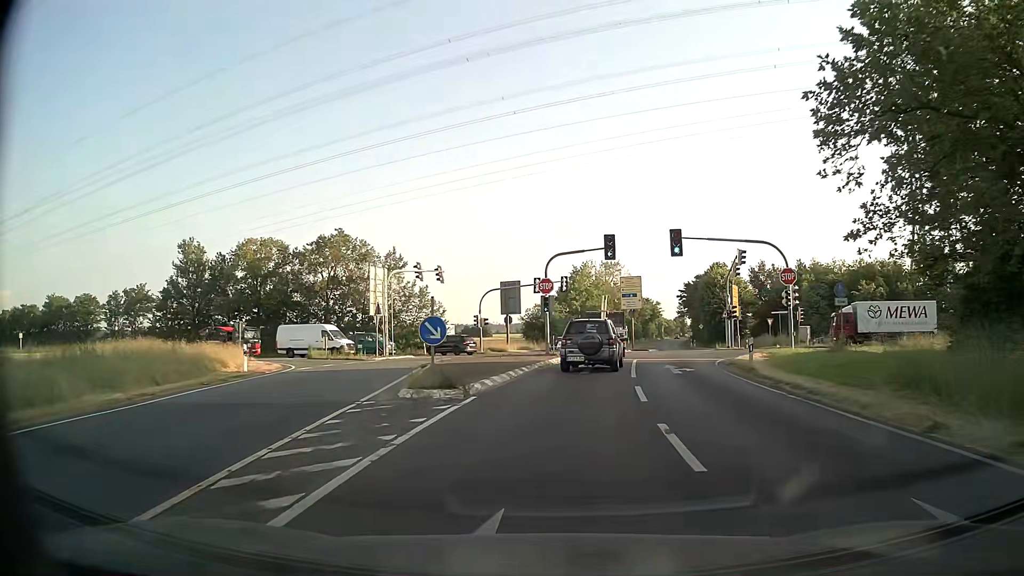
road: secondary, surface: asphalt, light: Day
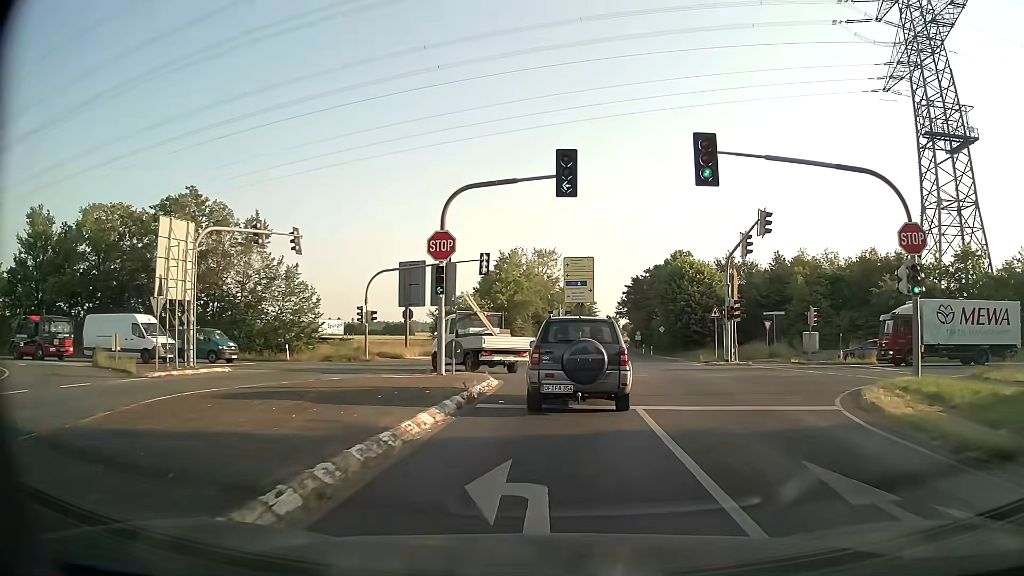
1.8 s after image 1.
(+0.8, +17.9) m; +6°
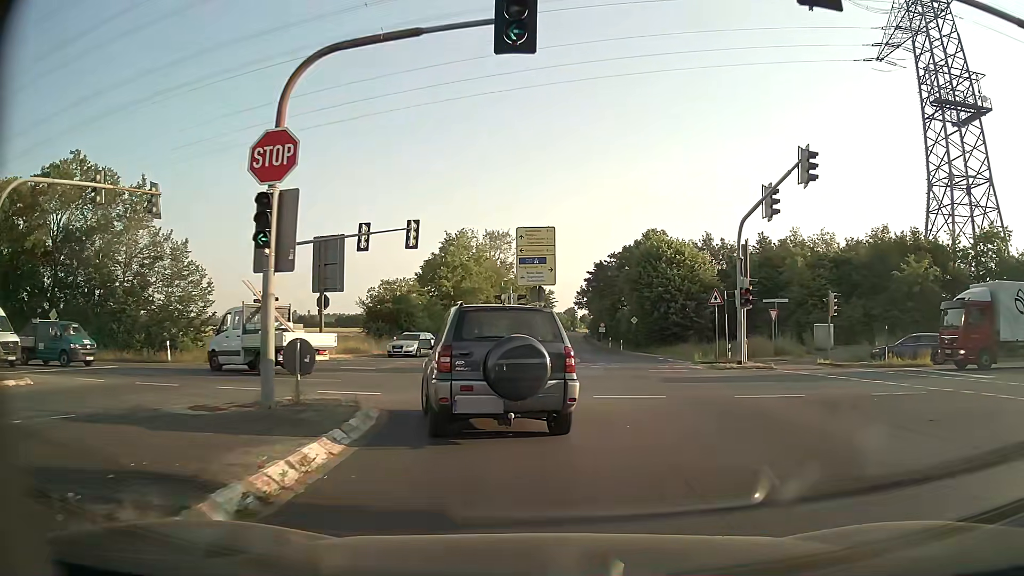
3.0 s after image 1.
(+0.3, +9.8) m; +3°
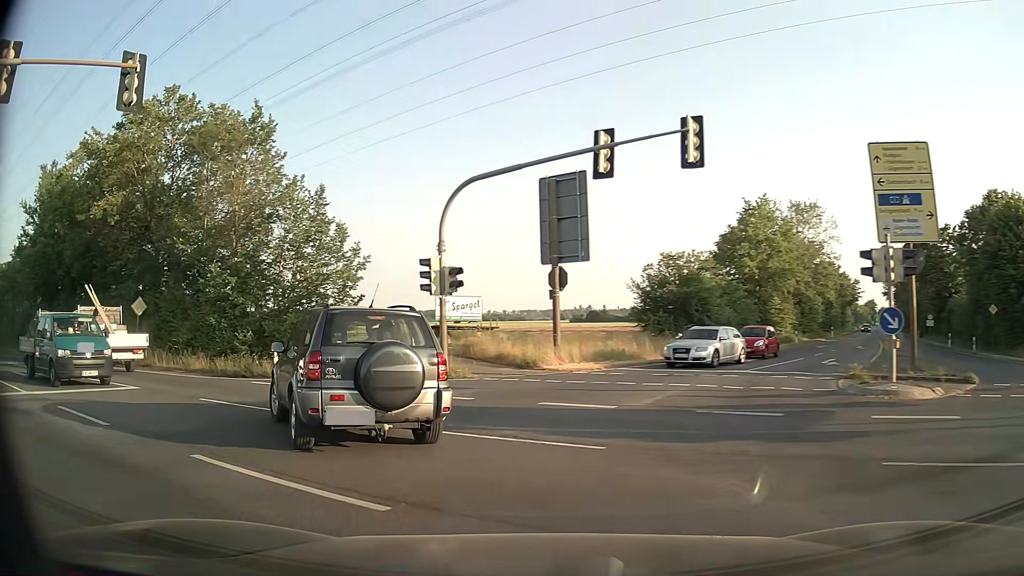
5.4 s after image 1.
(-1.9, +14.8) m; -25°
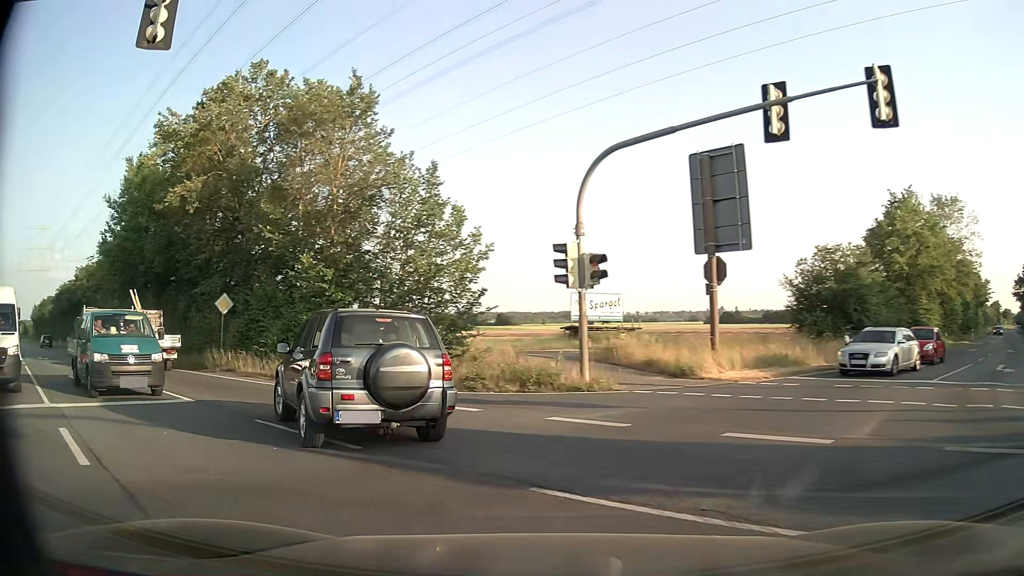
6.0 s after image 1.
(-0.4, +3.7) m; -11°
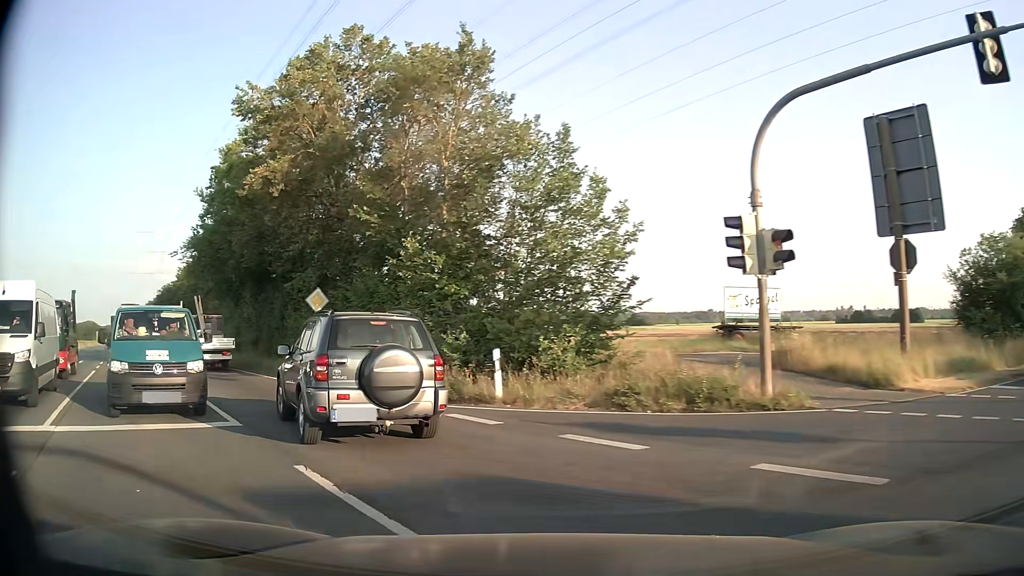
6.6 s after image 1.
(-0.4, +3.9) m; -12°
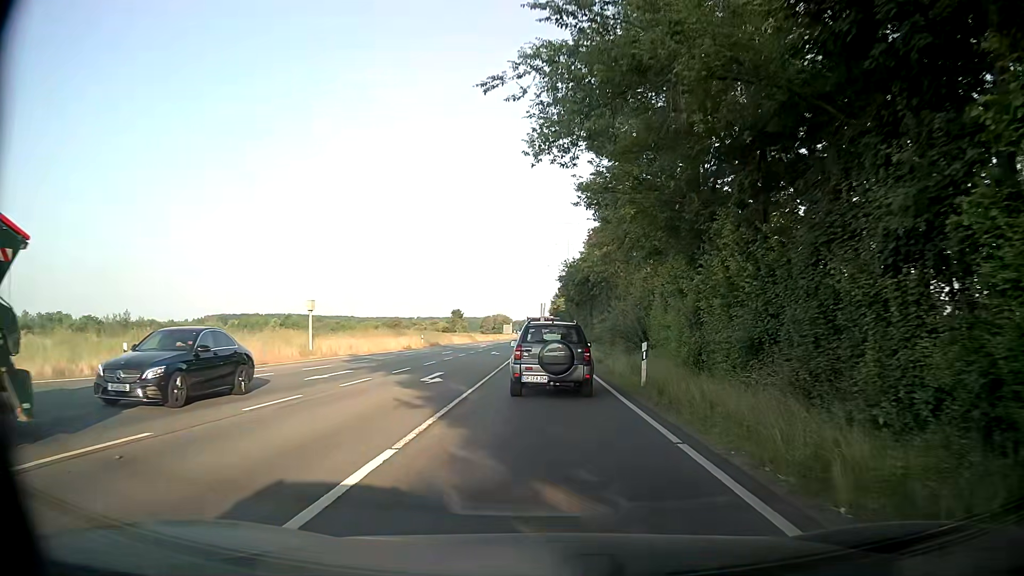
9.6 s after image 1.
(-10.1, +21.4) m; -37°
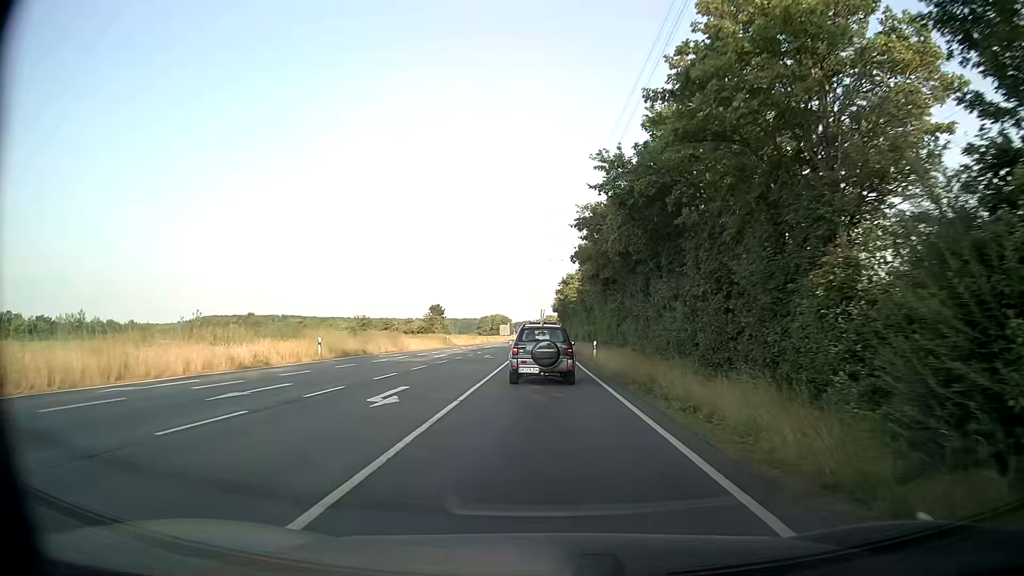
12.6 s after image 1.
(-0.2, +33.5) m; -1°
(0, +10) (0, +20) (0, +30) (0, +40) (0, +50) (0, +60) (0, +70) (0, +80) (0, +90) (0, +100) m
